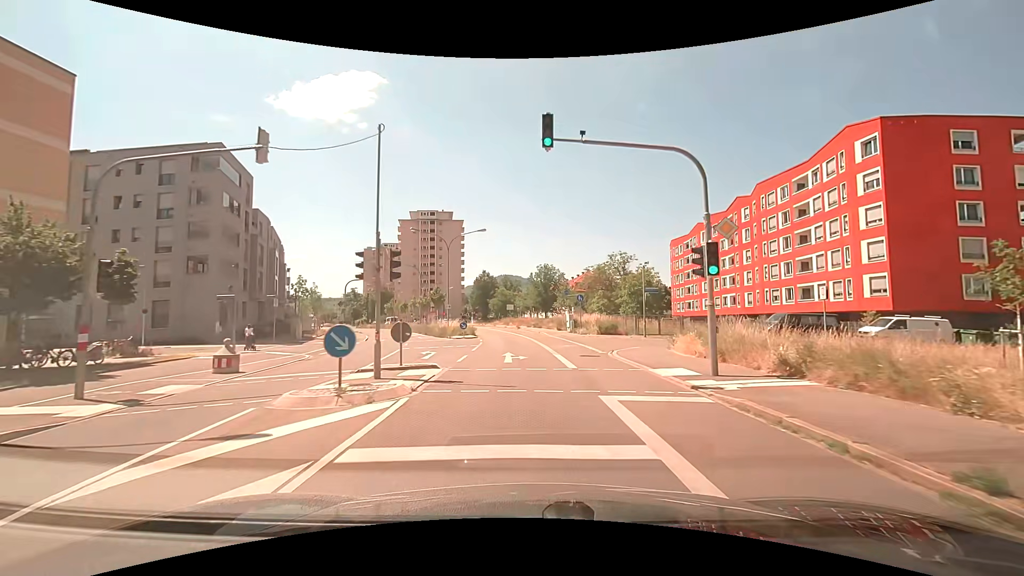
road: secondary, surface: asphalt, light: Day
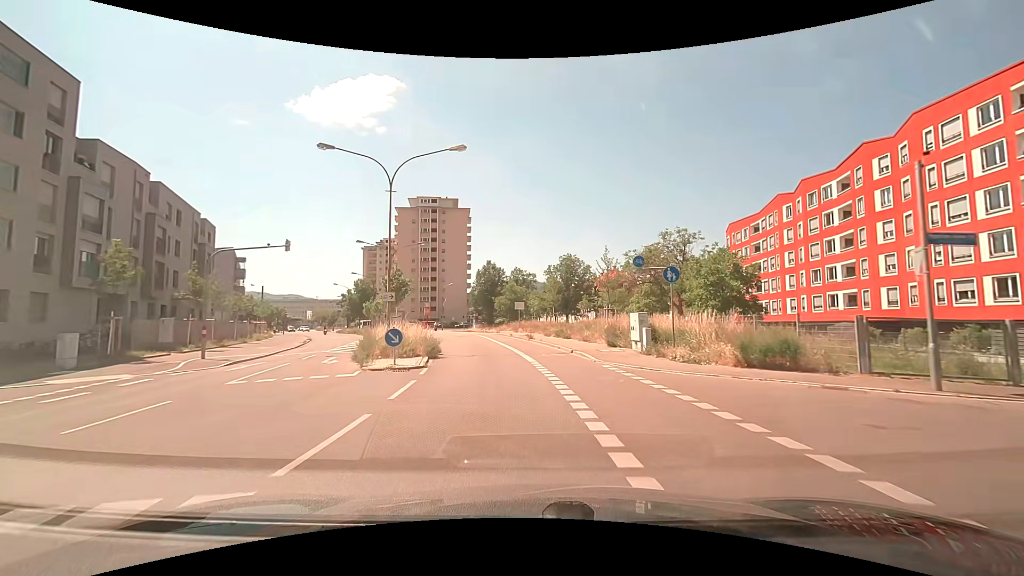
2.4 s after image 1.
(-0.3, +23.0) m; -2°
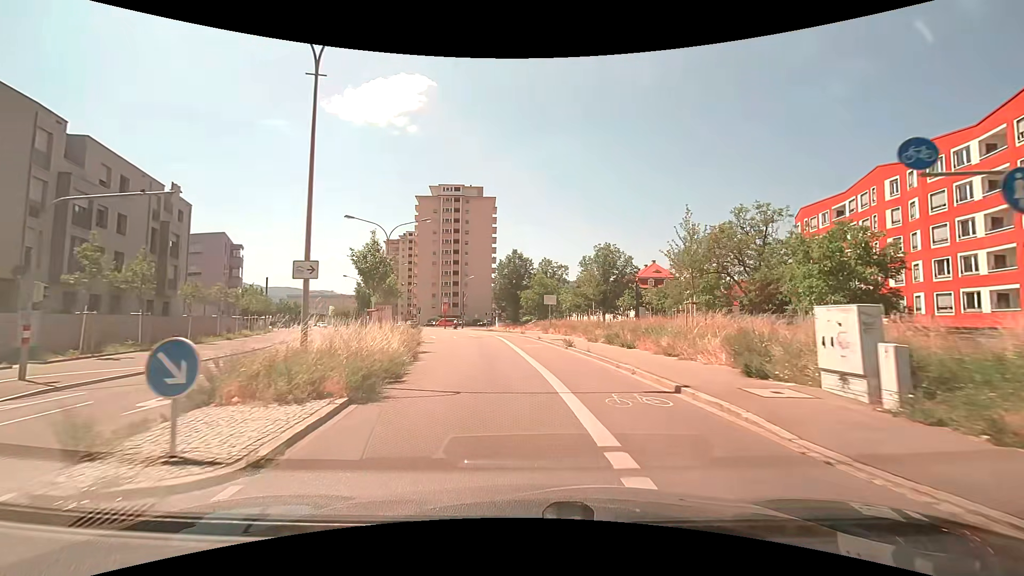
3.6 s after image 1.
(-0.3, +11.3) m; -3°
